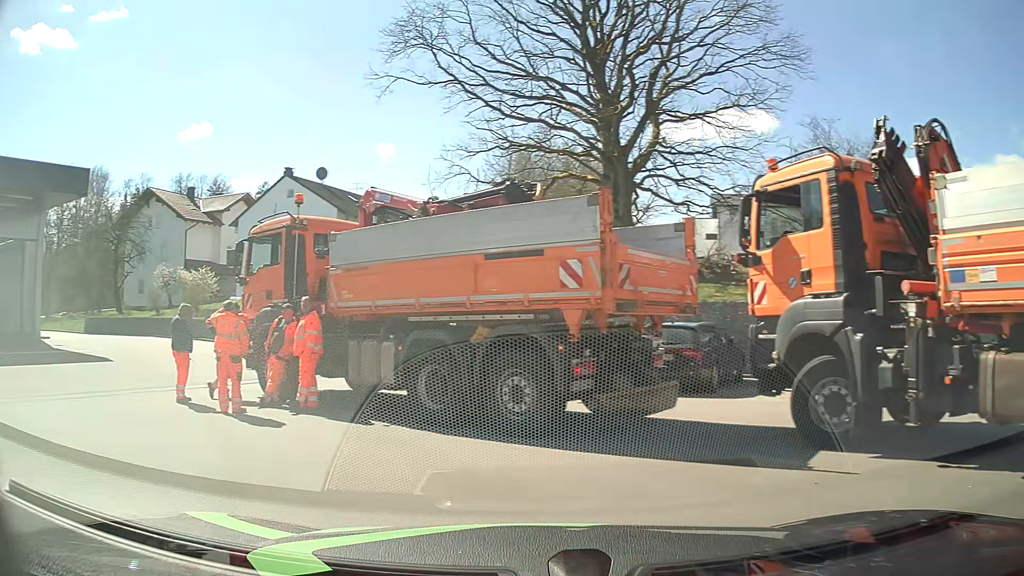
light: Day
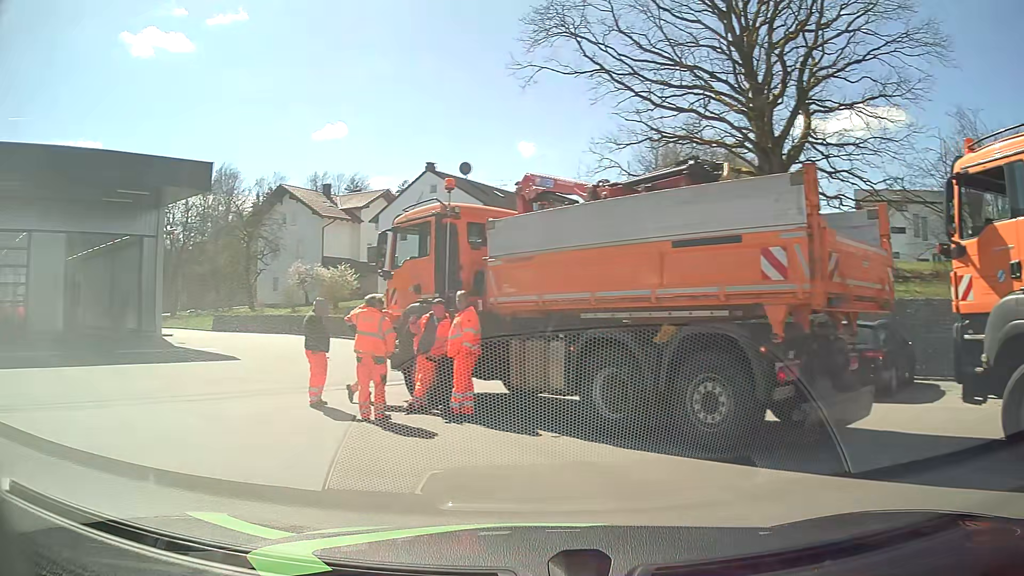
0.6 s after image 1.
(-0.1, +1.2) m; -11°
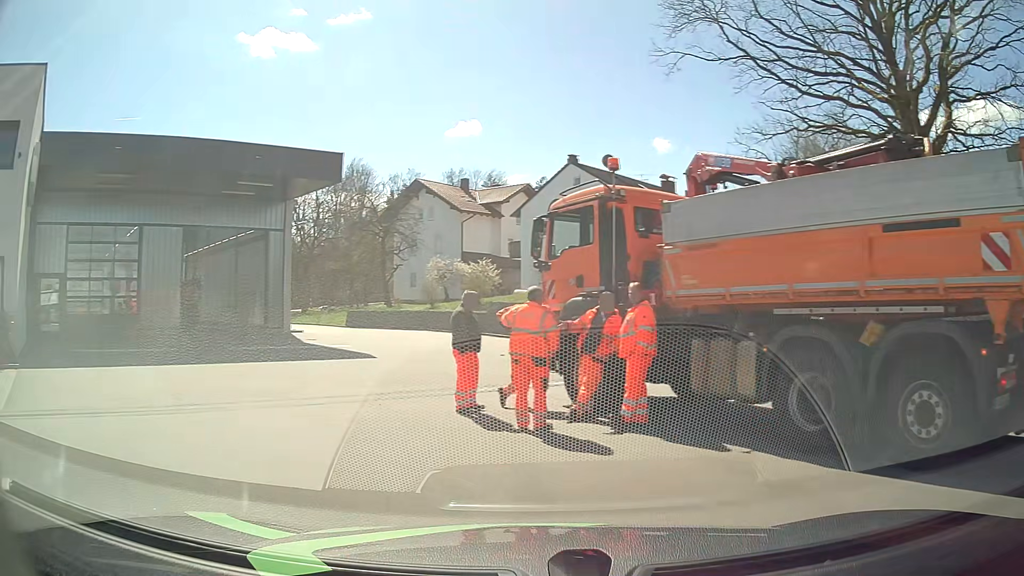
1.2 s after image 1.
(-0.2, +1.2) m; -12°
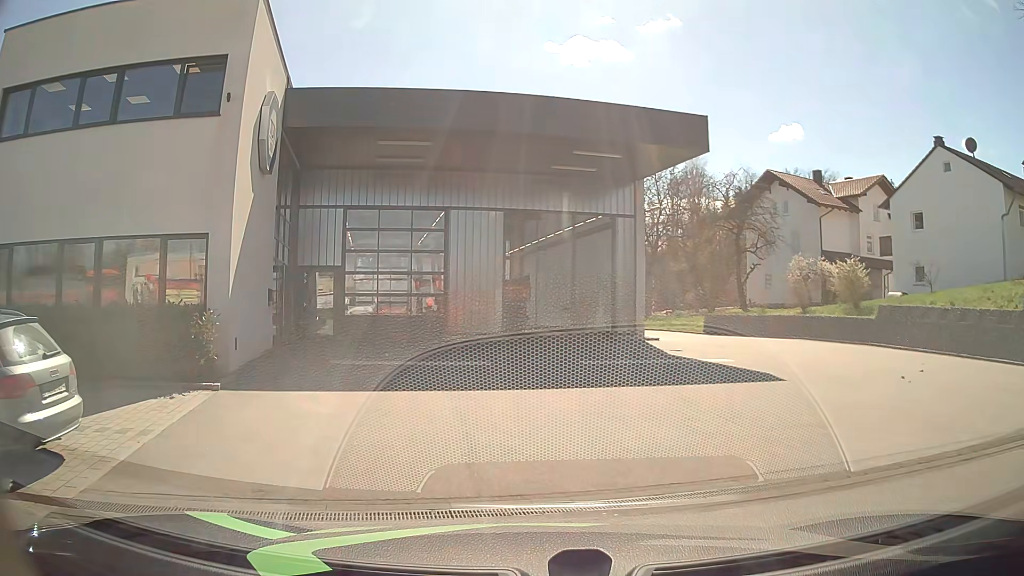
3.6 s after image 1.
(-1.9, +5.3) m; -29°
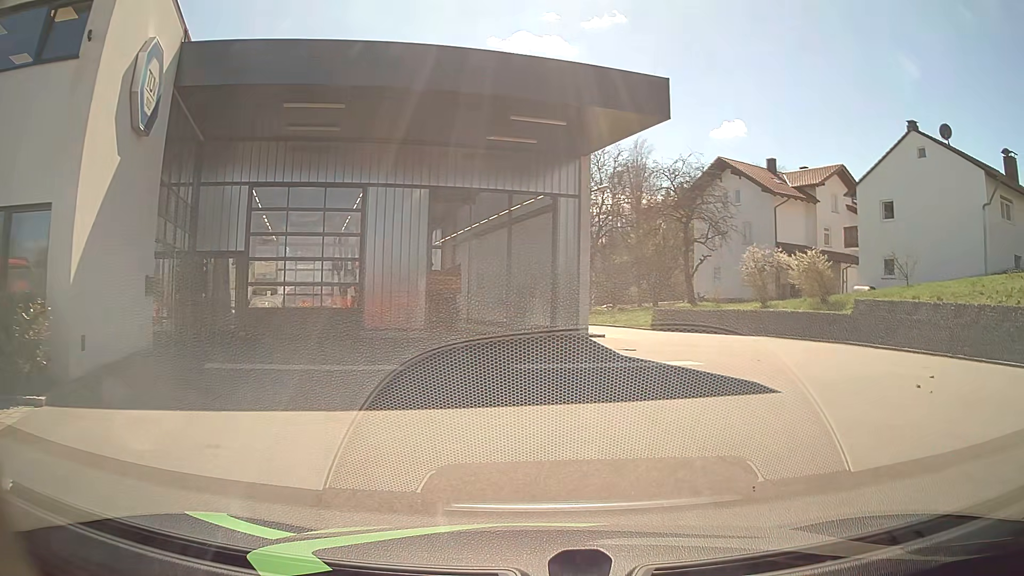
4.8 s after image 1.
(+0.1, +3.1) m; +7°
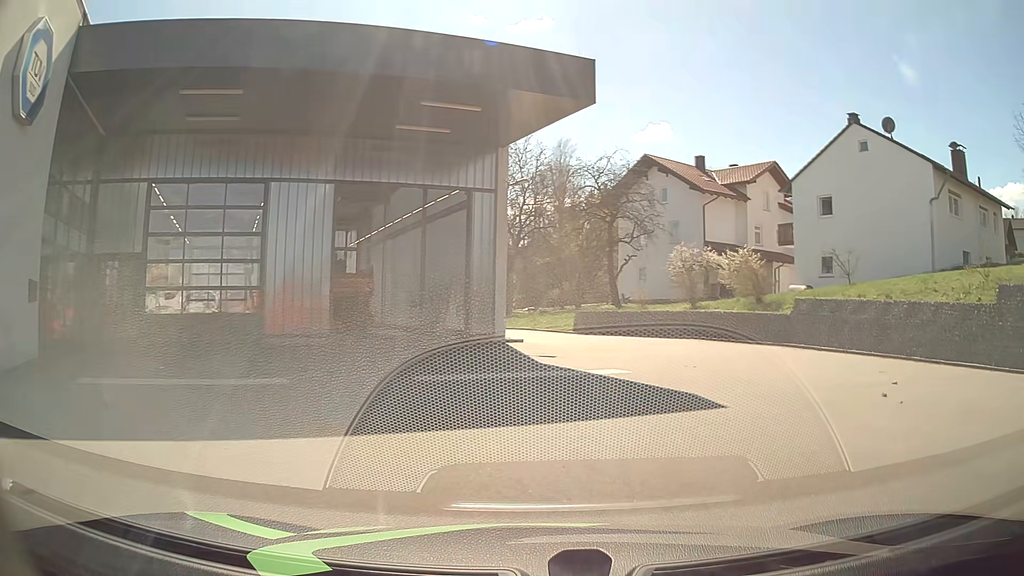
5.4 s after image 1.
(+0.1, +1.6) m; +6°
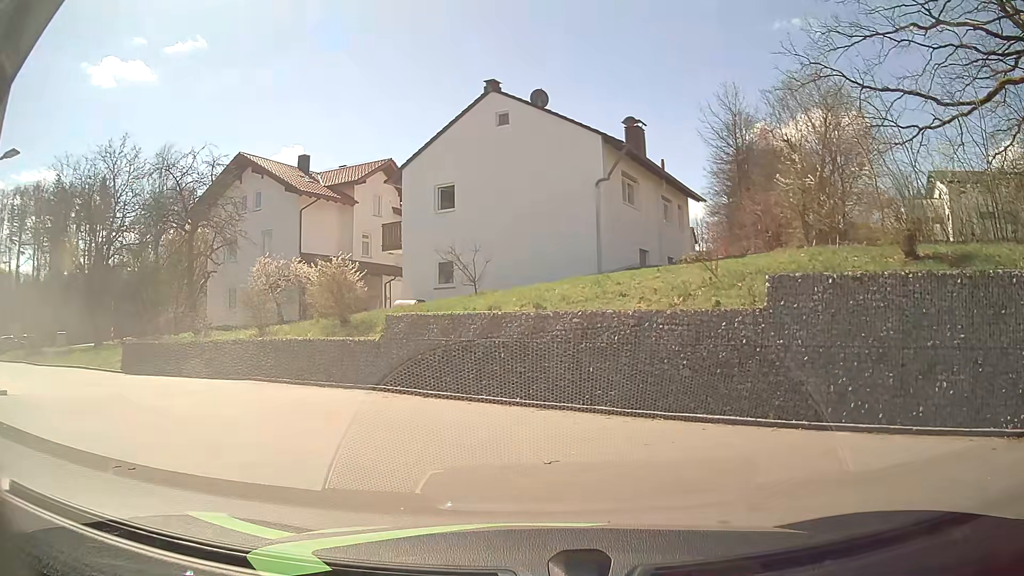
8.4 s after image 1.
(+2.5, +7.3) m; +32°
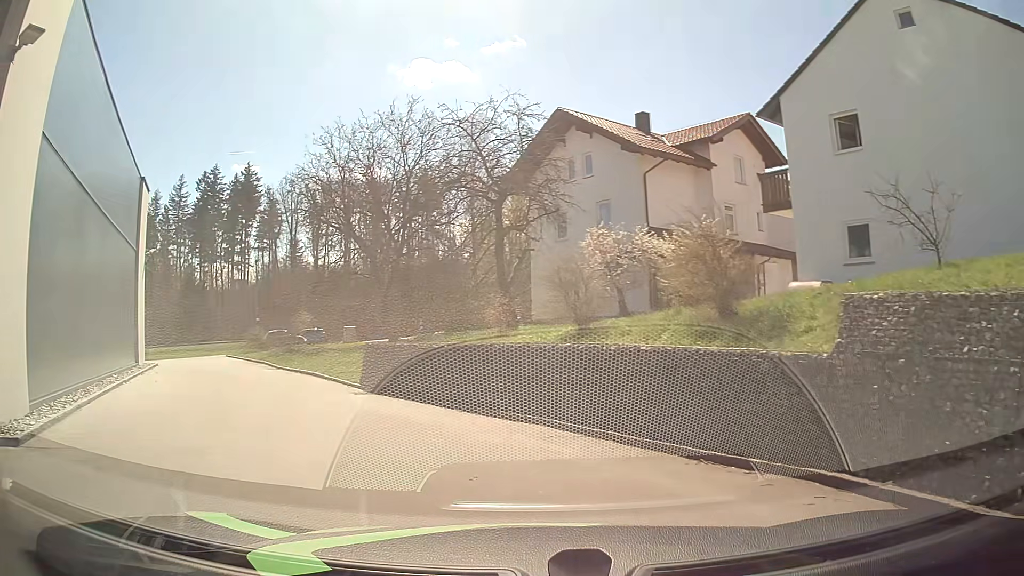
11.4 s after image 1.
(-2.0, +8.2) m; -32°
